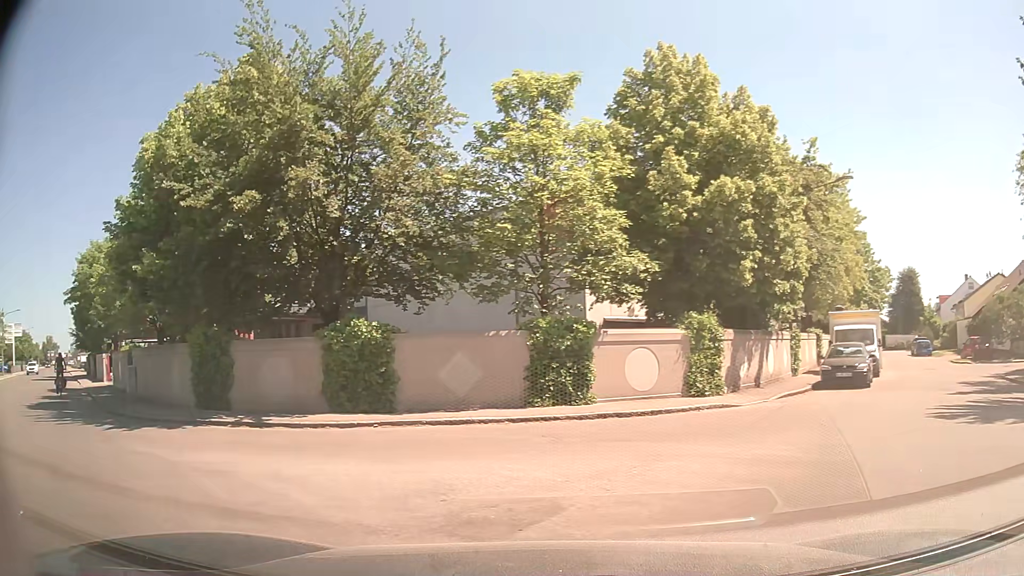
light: Day
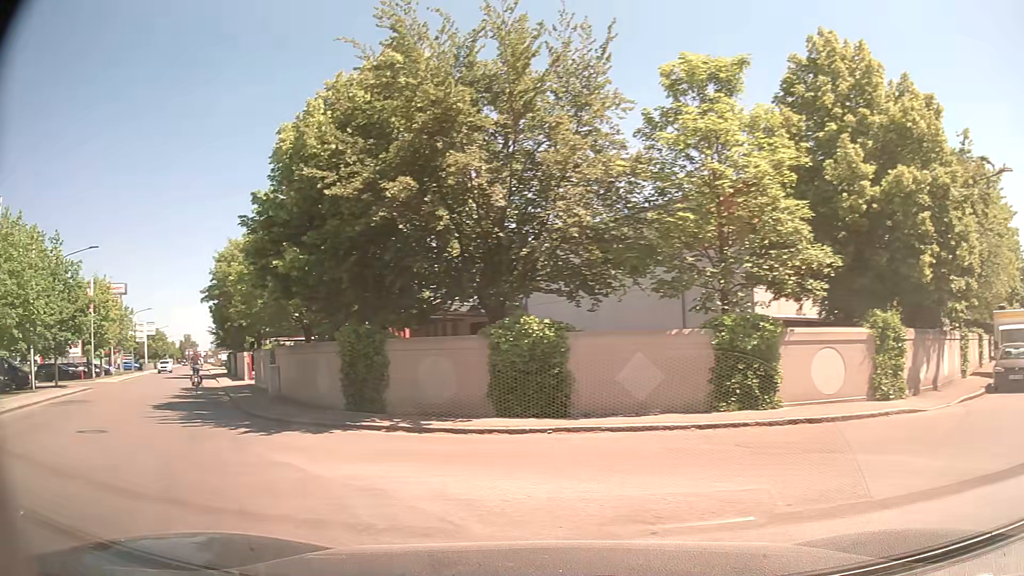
(-0.2, +1.2) m; -13°
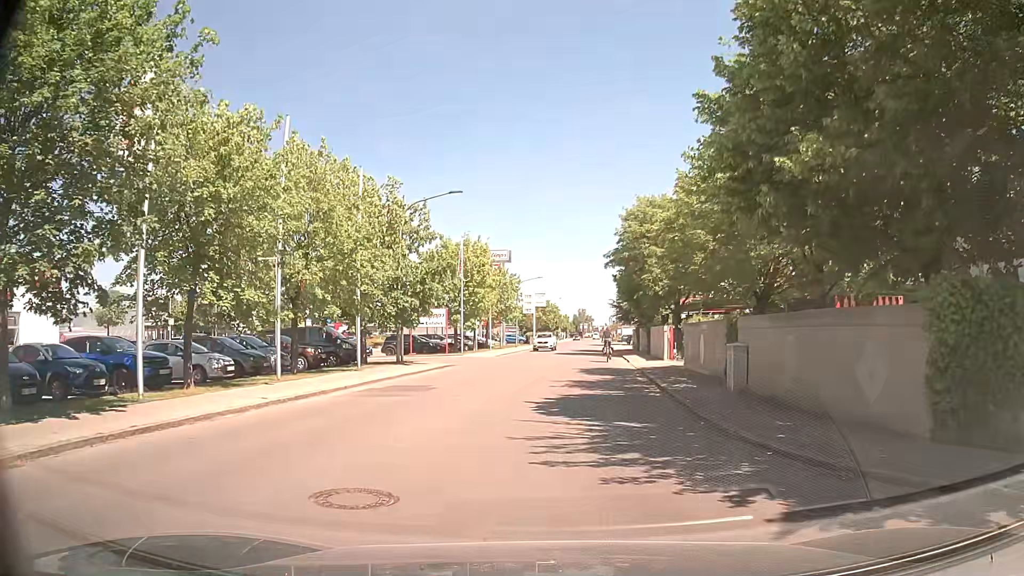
(-4.0, +7.8) m; -35°
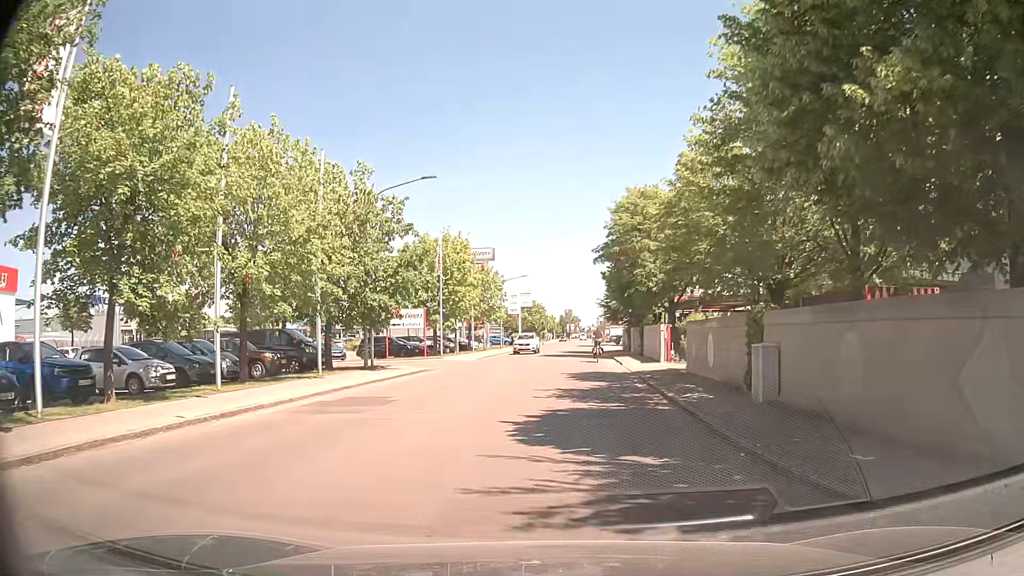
(0.0, +3.2) m; 0°
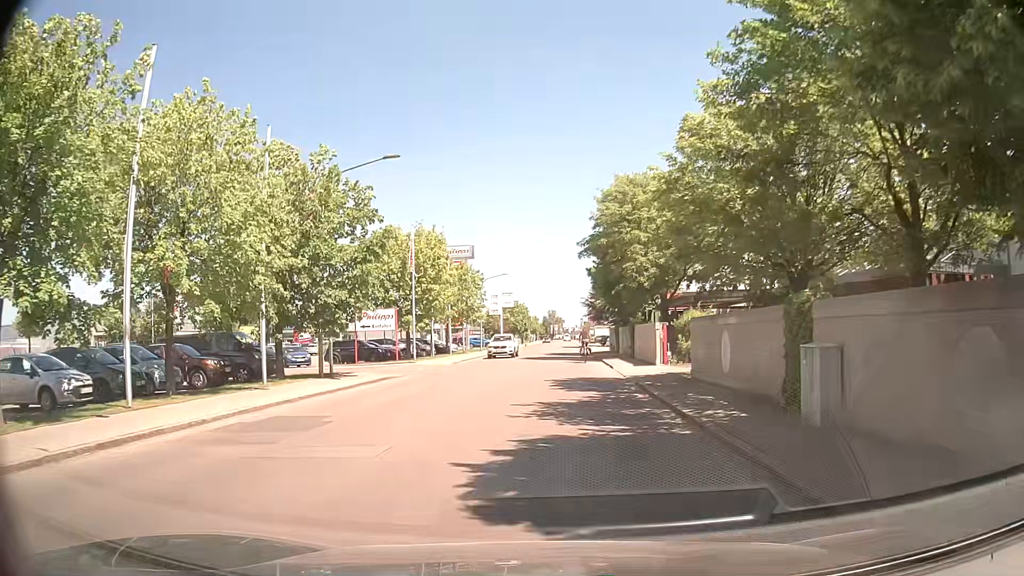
(+0.1, +3.6) m; +2°
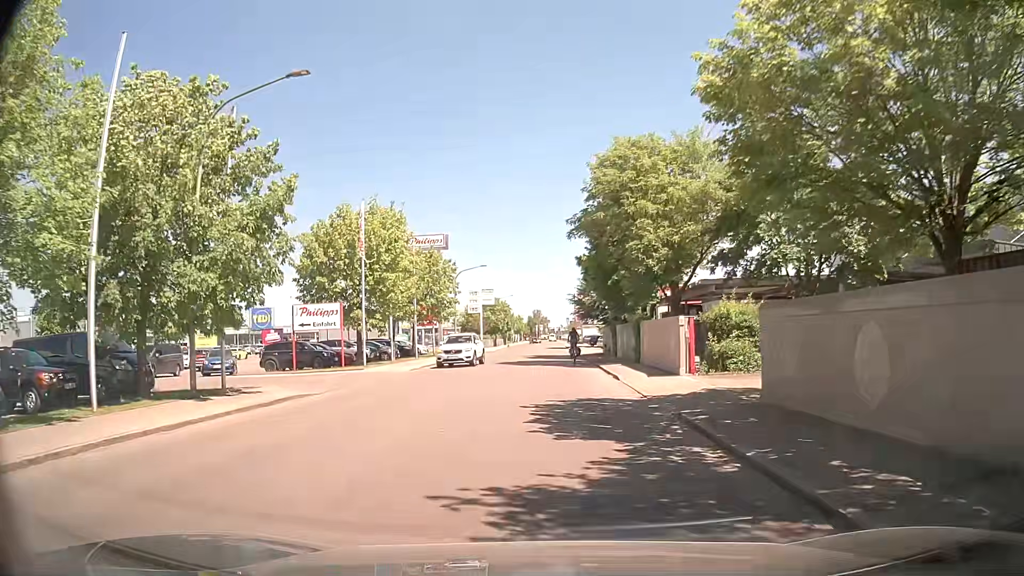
(+0.1, +8.3) m; +2°
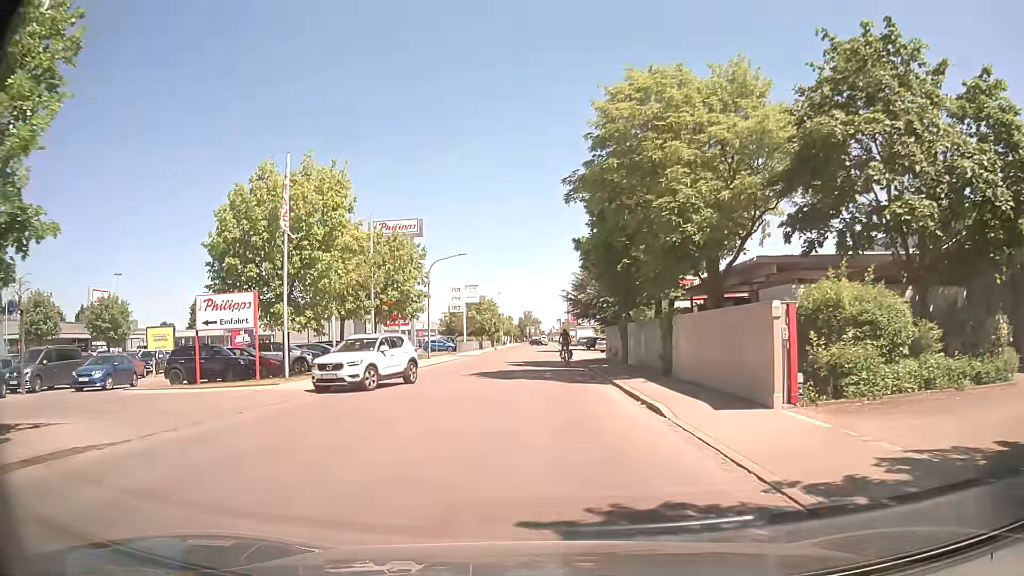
(-0.1, +9.3) m; 0°
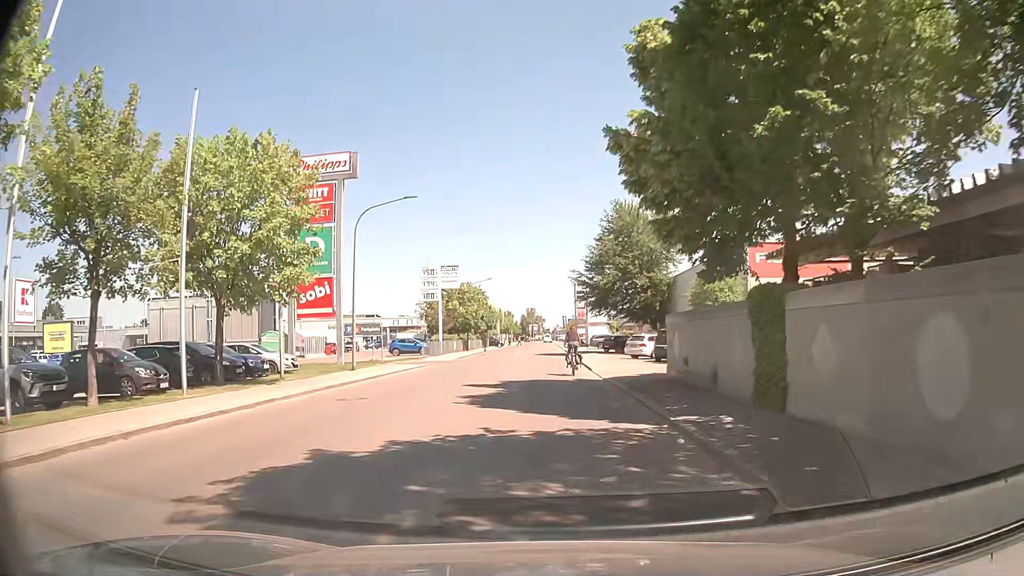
(+0.1, +20.3) m; 0°
(0, +10) (0, +20) (-1, +30) (-1, +40) (-2, +50) (-2, +60) (-1, +70) (-1, +80) (-1, +90) (-1, +100) m
